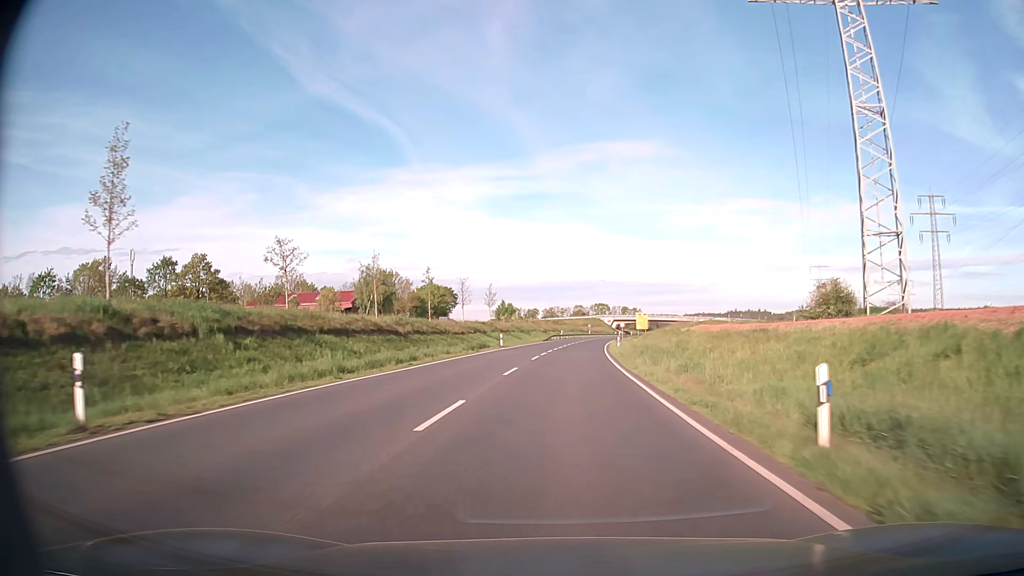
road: primary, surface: asphalt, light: Day
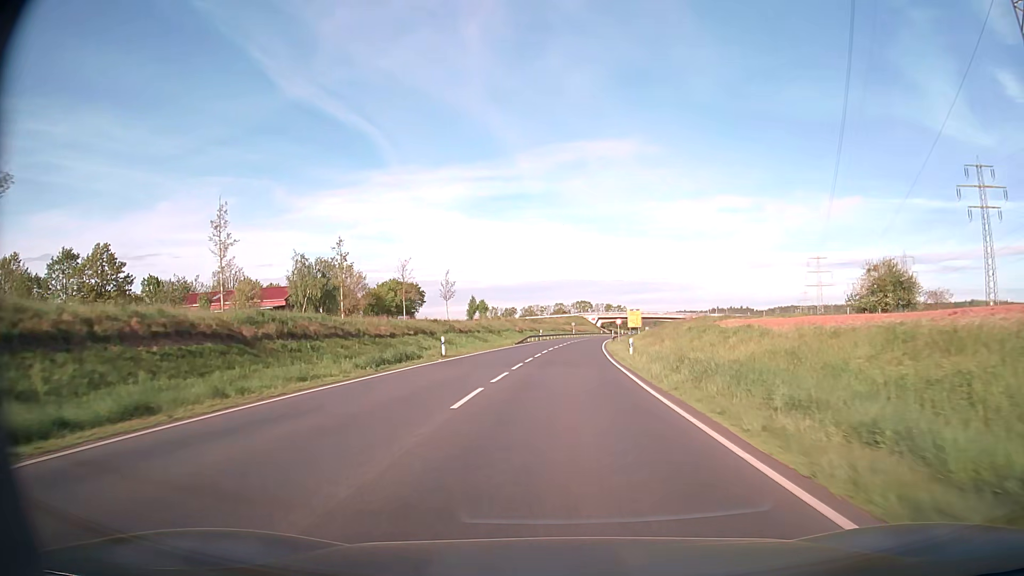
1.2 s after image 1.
(+0.3, +21.4) m; +2°
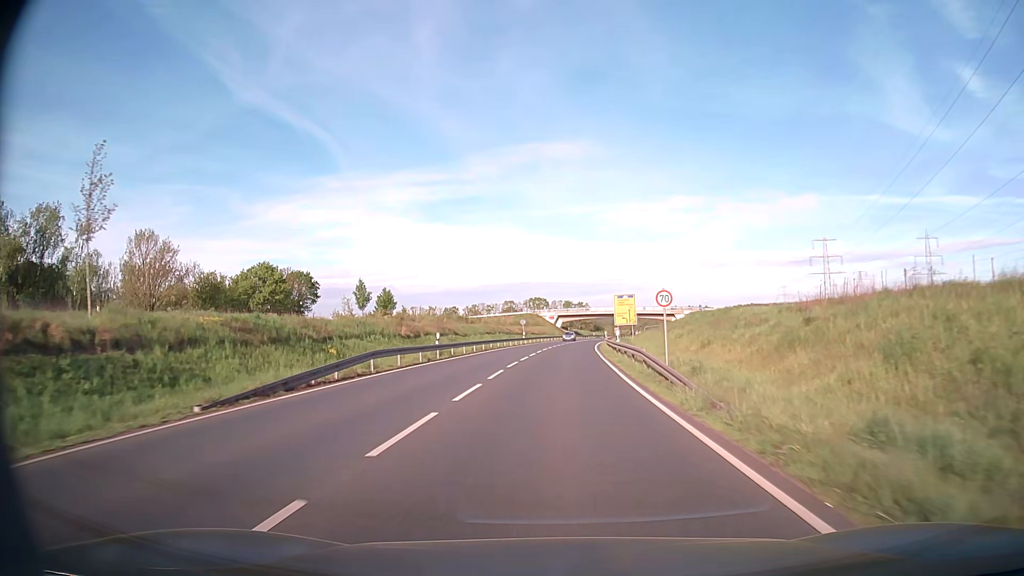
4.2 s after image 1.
(+1.9, +52.7) m; +4°
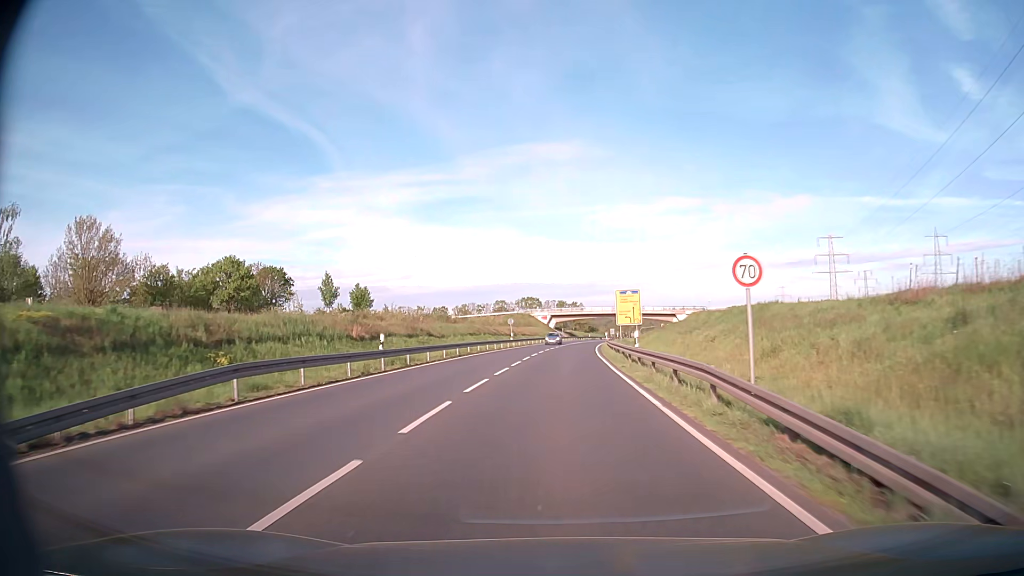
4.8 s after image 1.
(0.0, +10.4) m; 0°
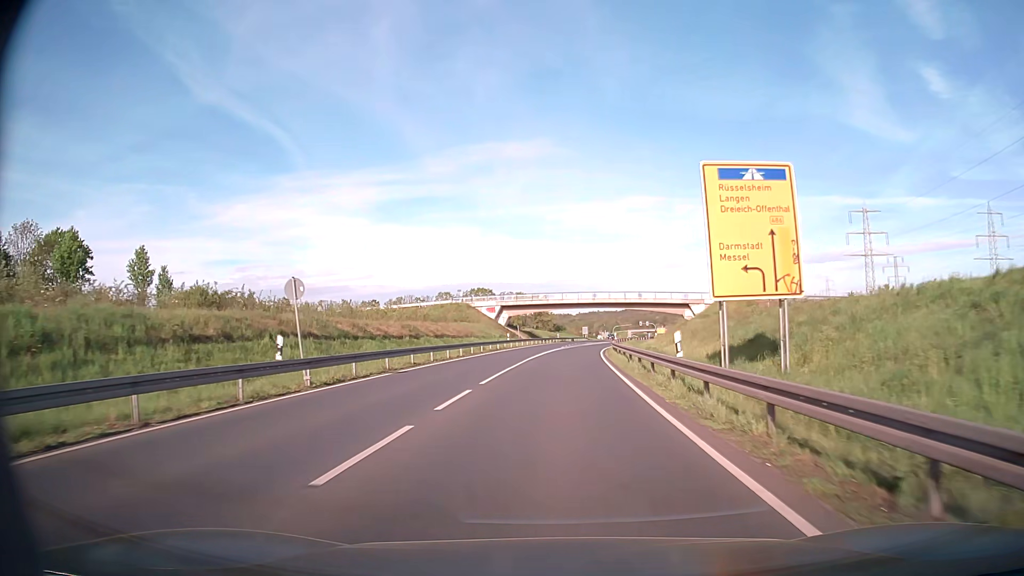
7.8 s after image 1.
(+1.4, +51.5) m; +3°
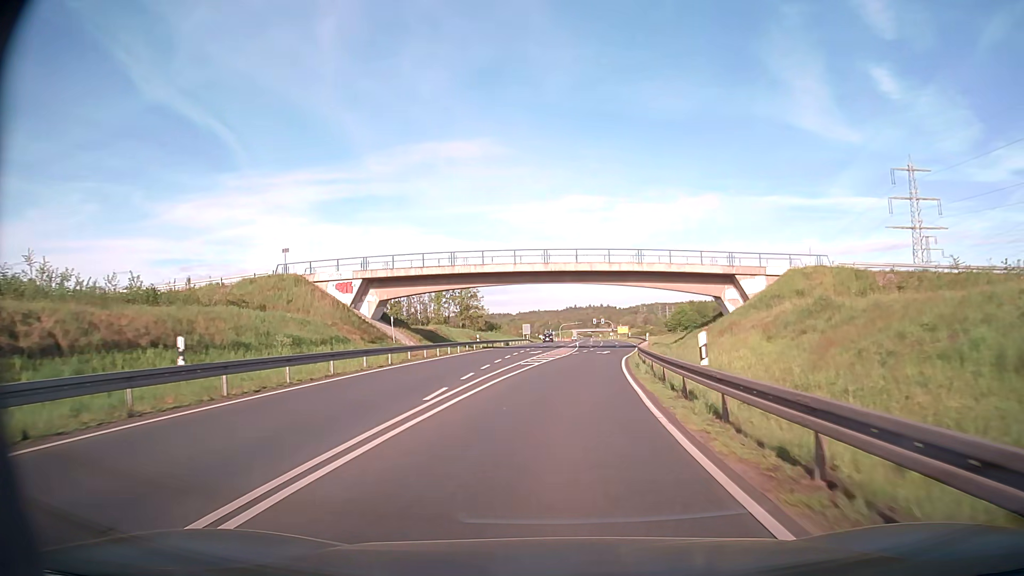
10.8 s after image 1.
(+2.0, +50.7) m; +5°
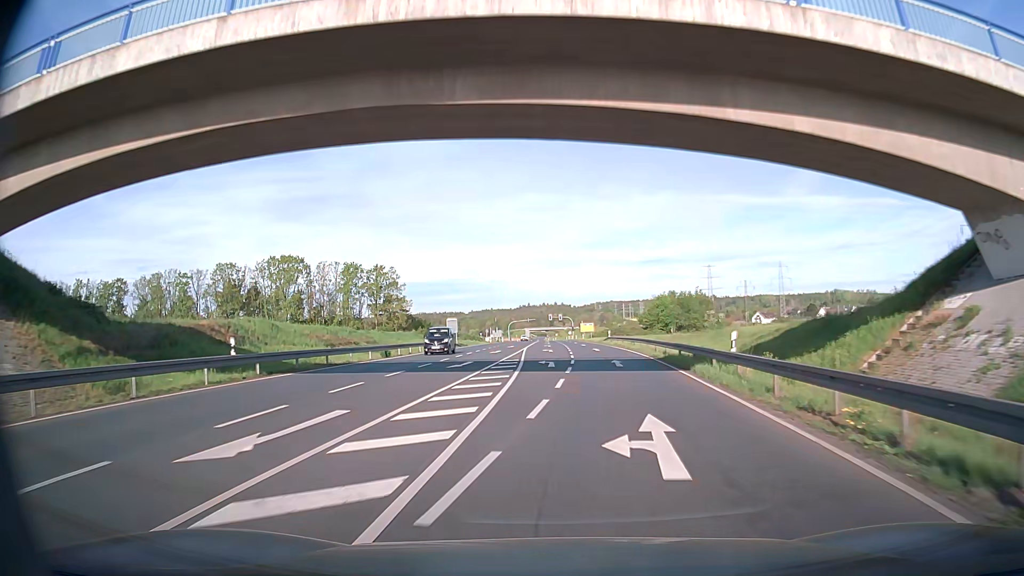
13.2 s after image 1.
(+1.7, +40.3) m; +4°
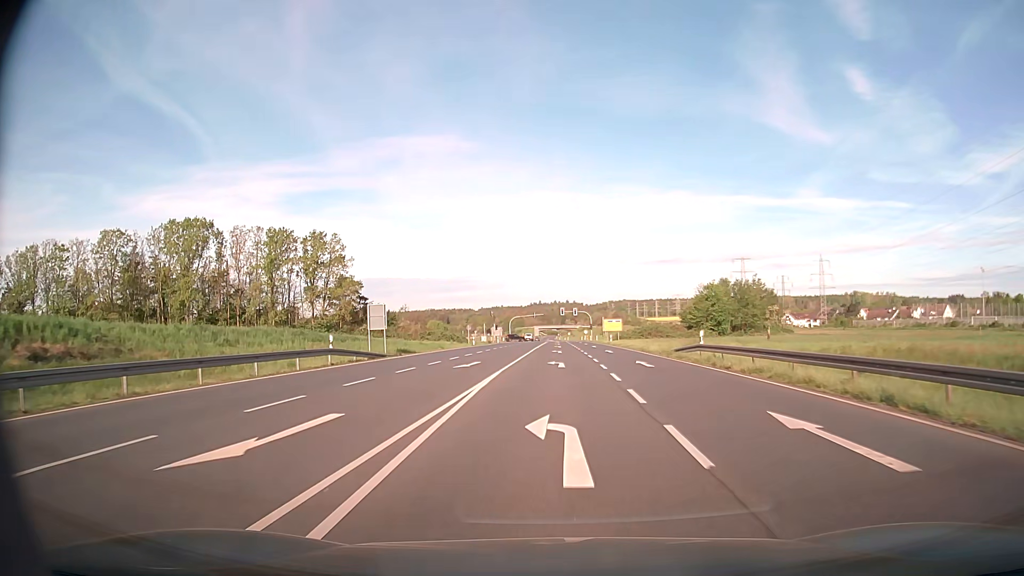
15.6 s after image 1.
(-0.2, +40.1) m; -1°
(0, +10) (0, +20) (0, +30) (0, +40) (0, +50) (0, +60) (0, +70) (0, +80) (0, +90) (0, +100) m
